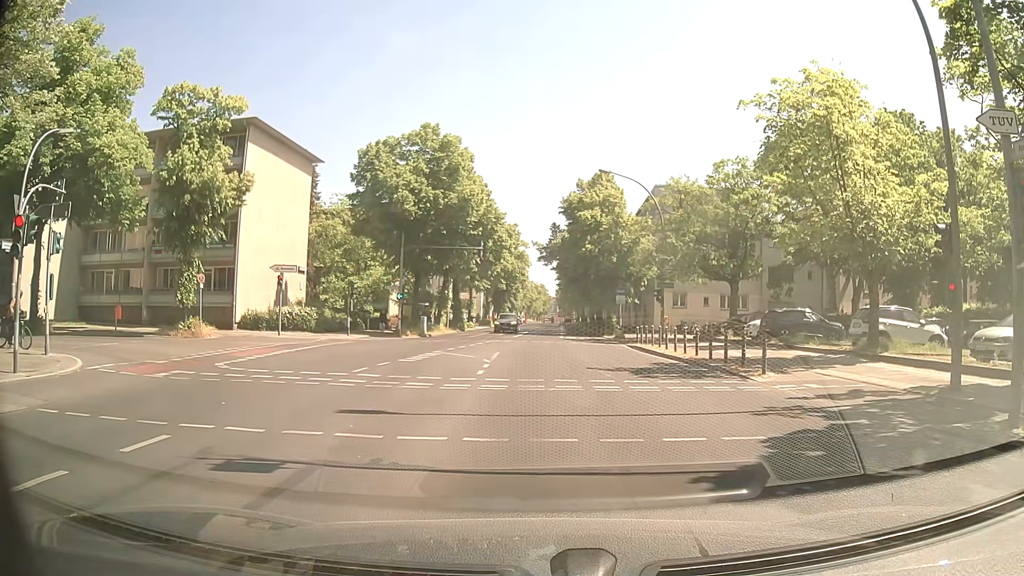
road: secondary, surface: asphalt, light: Day
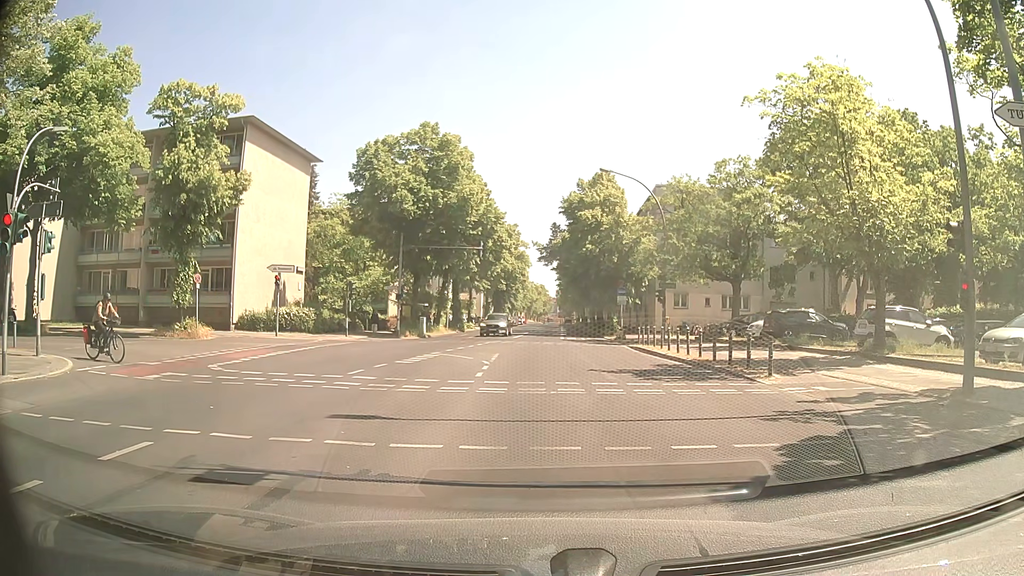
(0.0, +0.5) m; 0°
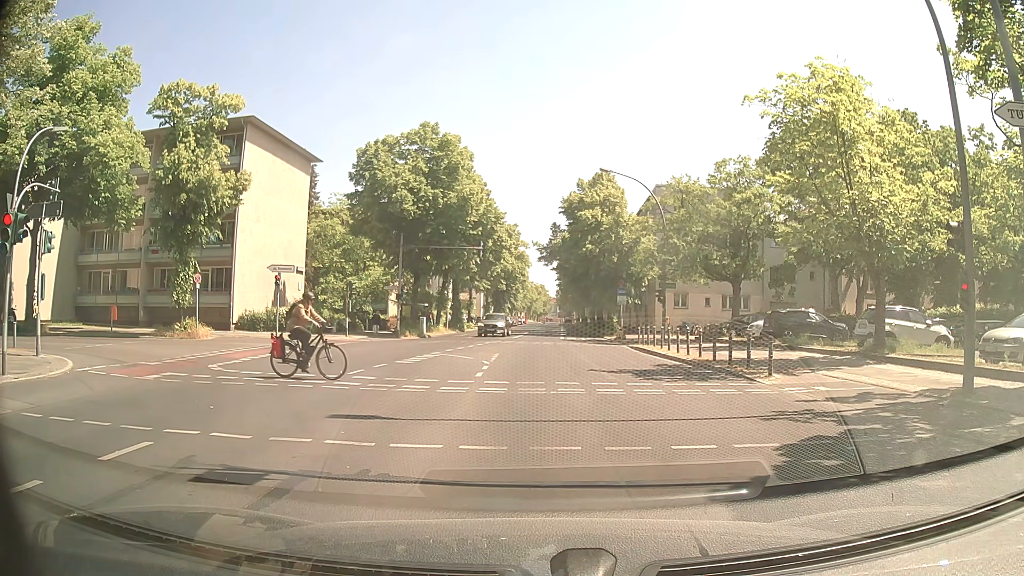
(0.0, 0.0) m; 0°
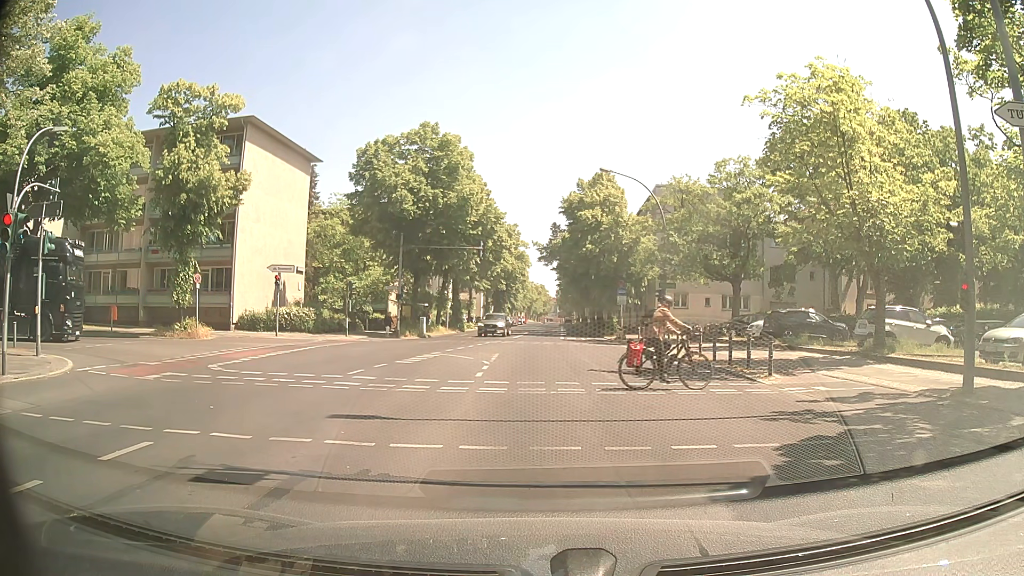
(0.0, 0.0) m; 0°
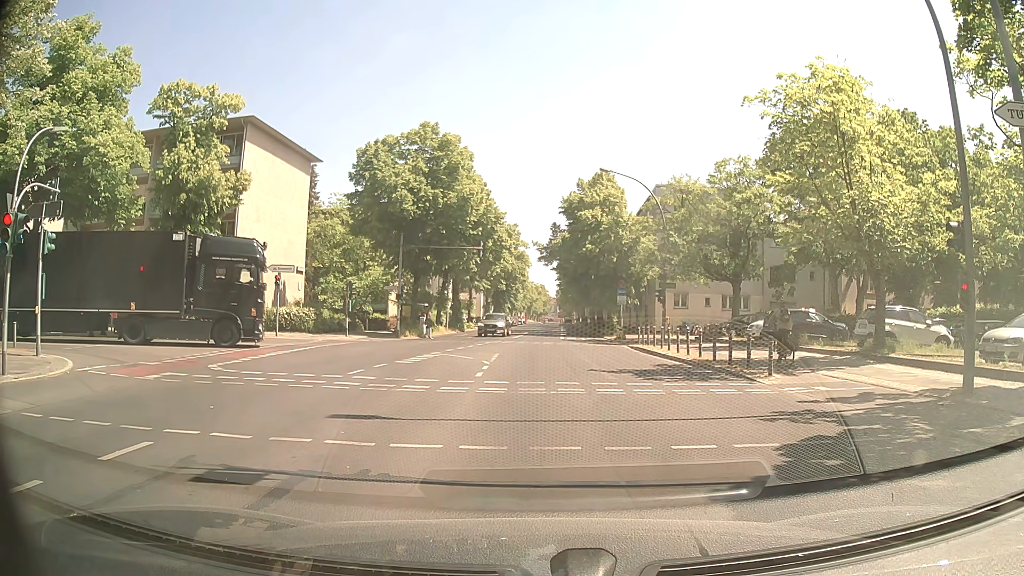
(0.0, 0.0) m; 0°
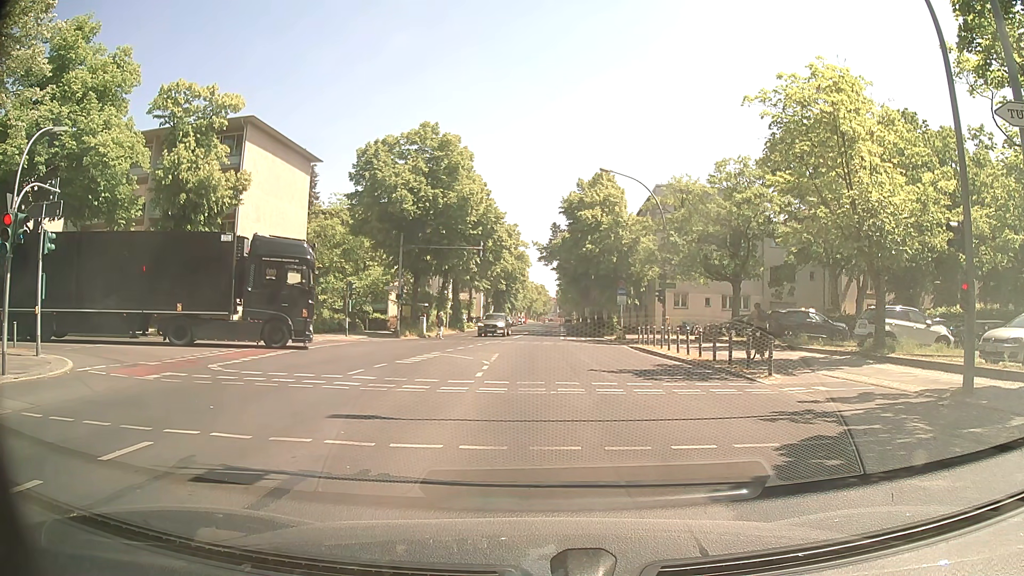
(0.0, 0.0) m; 0°
